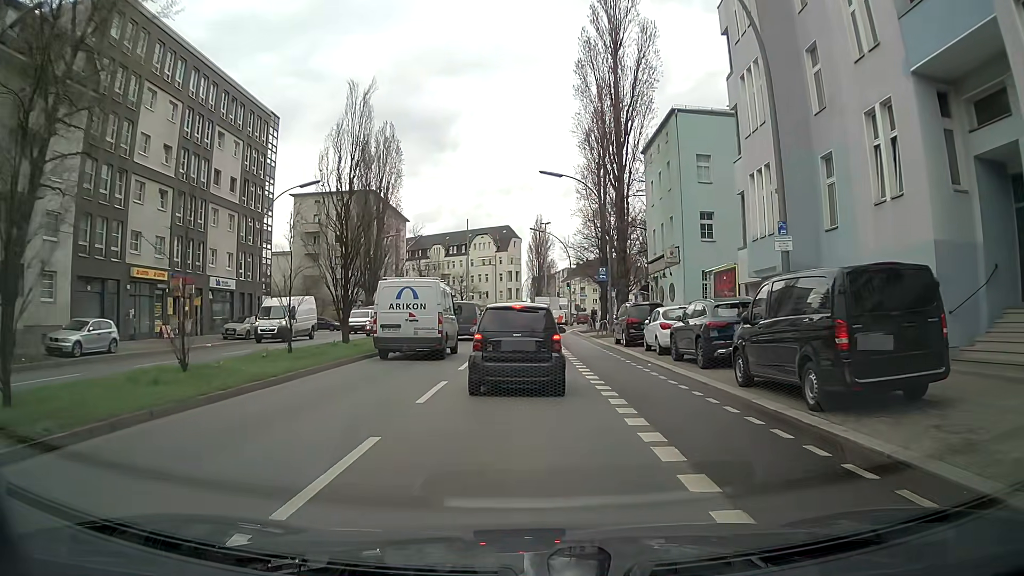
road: secondary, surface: asphalt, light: Day
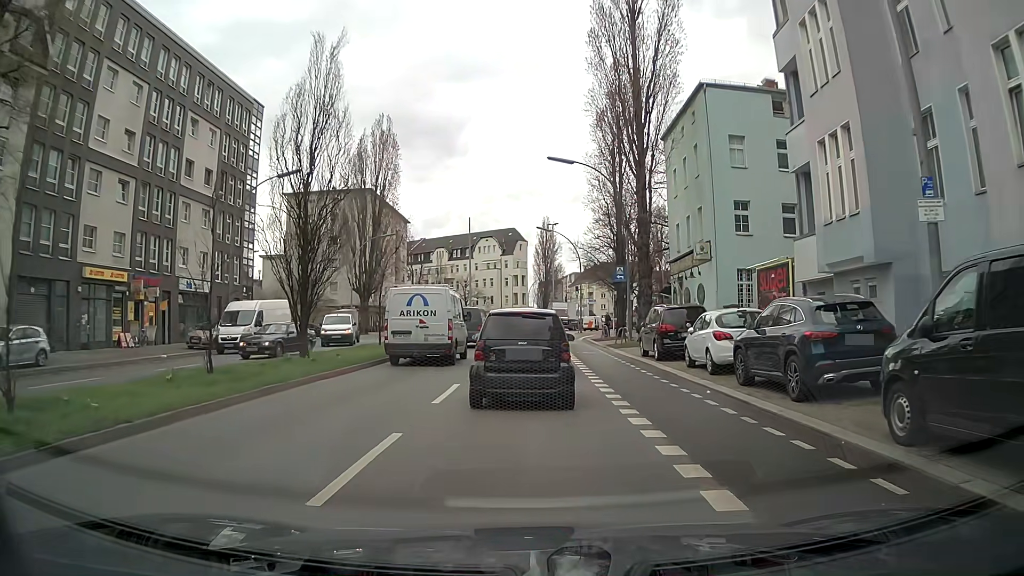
(0.0, +5.3) m; +1°
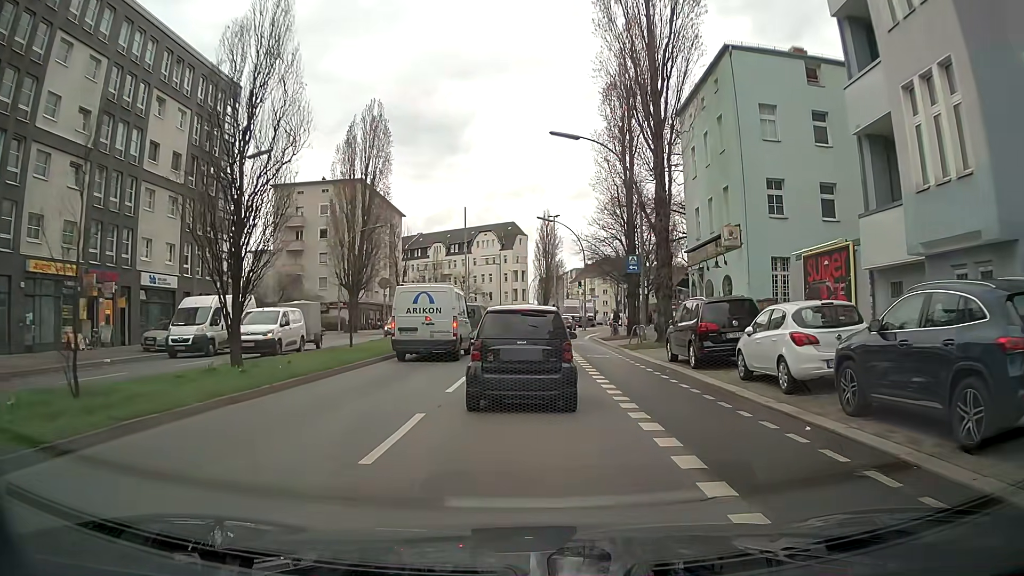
(-0.1, +4.7) m; -2°
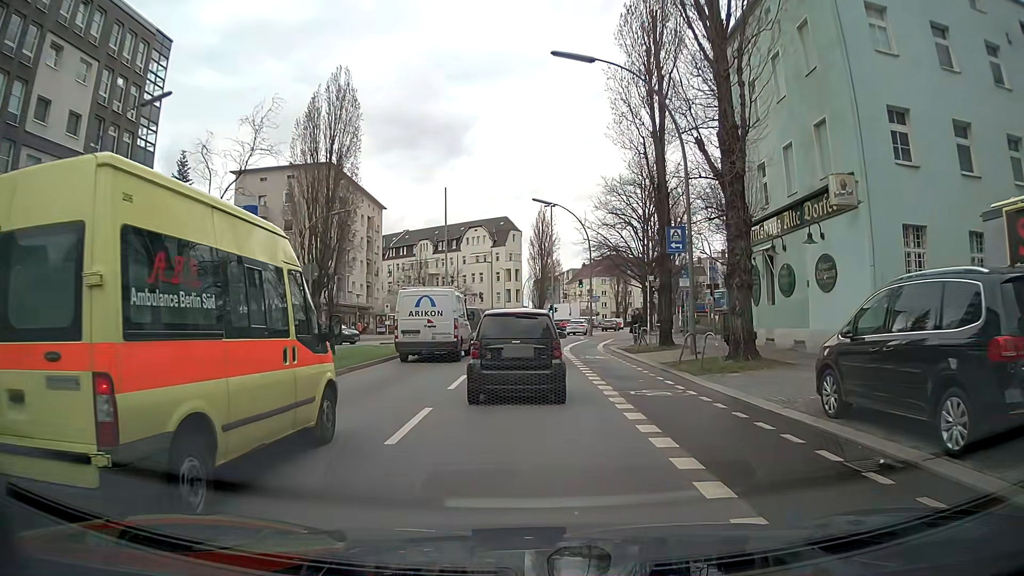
(+0.2, +11.1) m; +2°
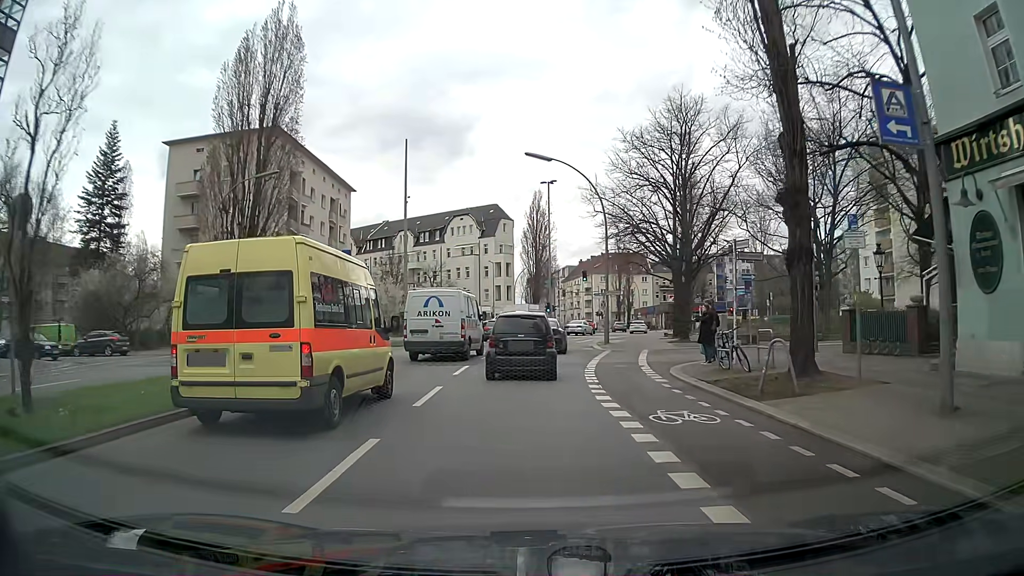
(-0.2, +15.0) m; -1°
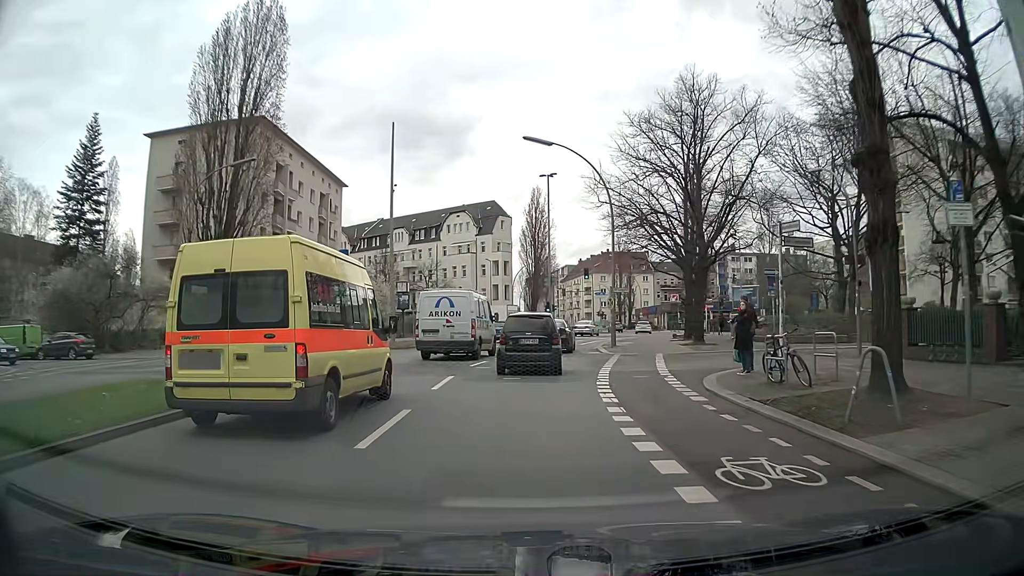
(0.0, +3.5) m; +1°
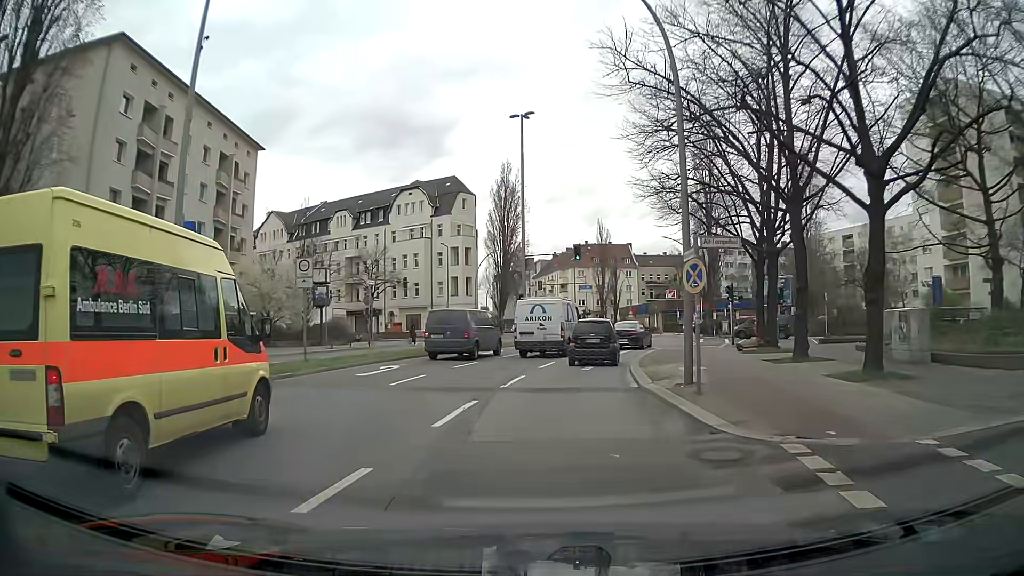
(+0.1, +19.9) m; +2°
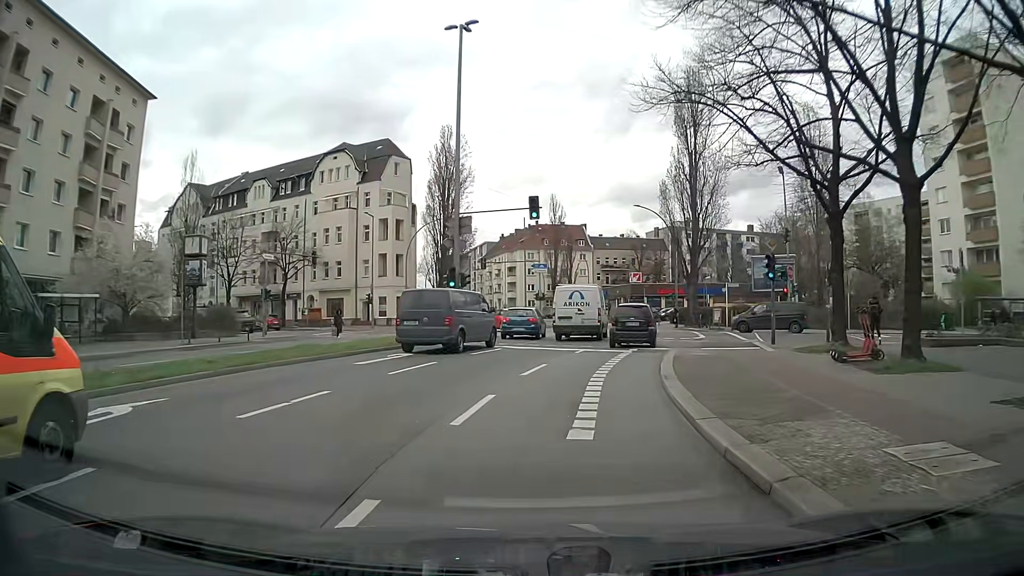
(+0.4, +13.1) m; +5°
(0, +10) (+2, +20) (+4, +30) (+6, +39) (+7, +49) (+7, +59) (+6, +69) (+4, +79) (+3, +89) (+1, +99) m
